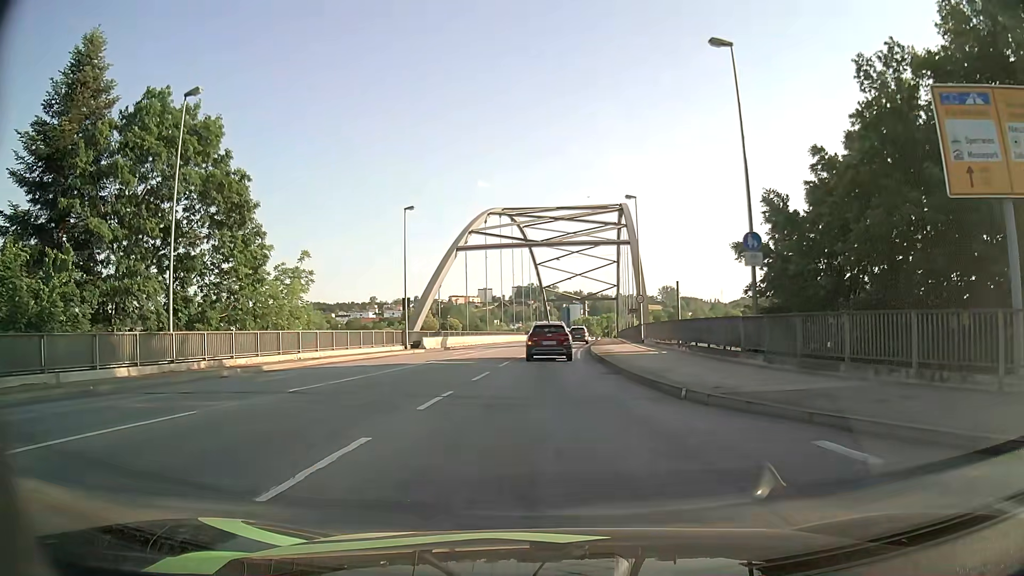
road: primary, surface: asphalt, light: Day
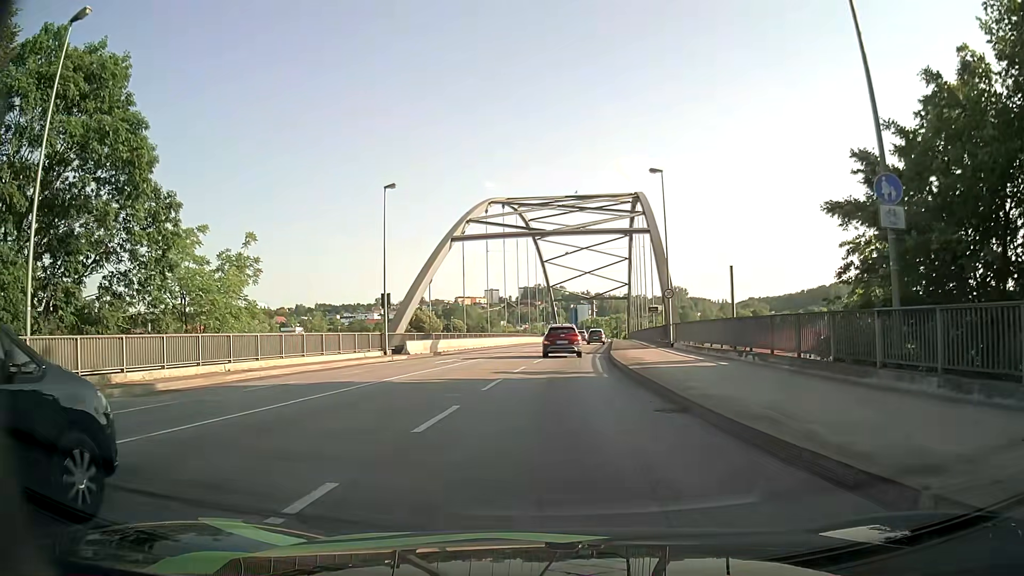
(0.0, +8.4) m; 0°
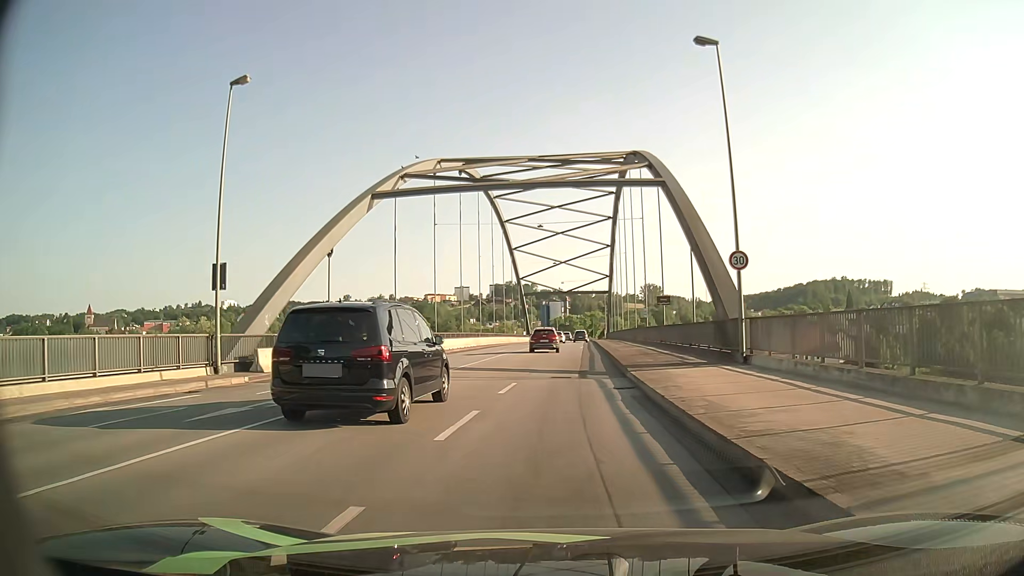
(+0.3, +18.8) m; +3°
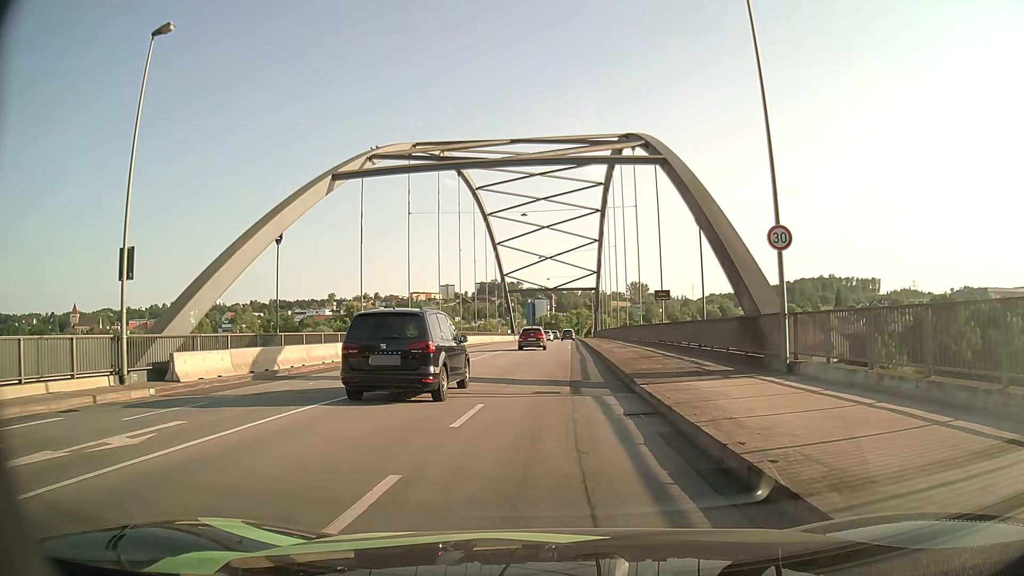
(0.0, +4.9) m; +1°
